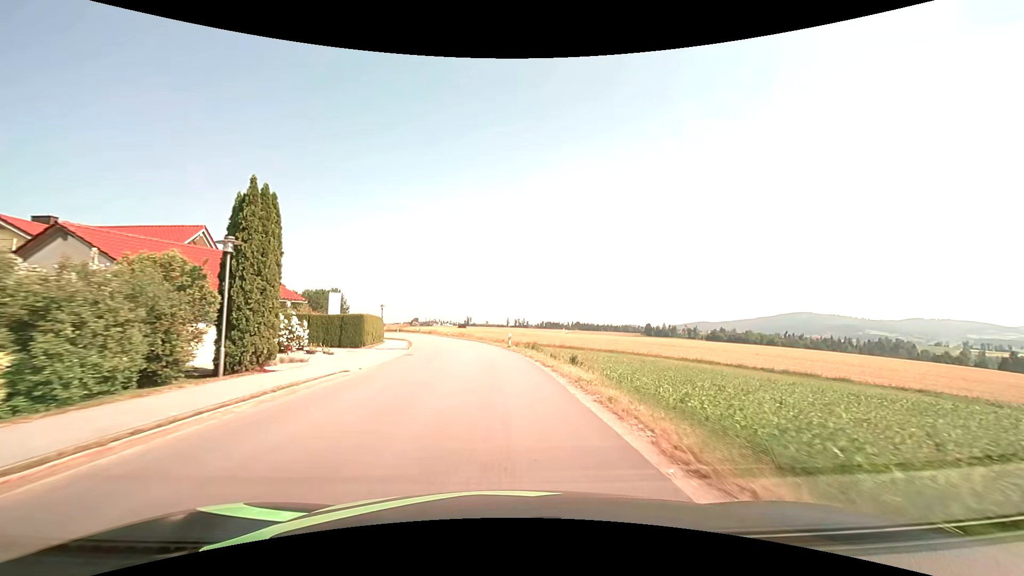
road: tertiary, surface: asphalt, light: Day
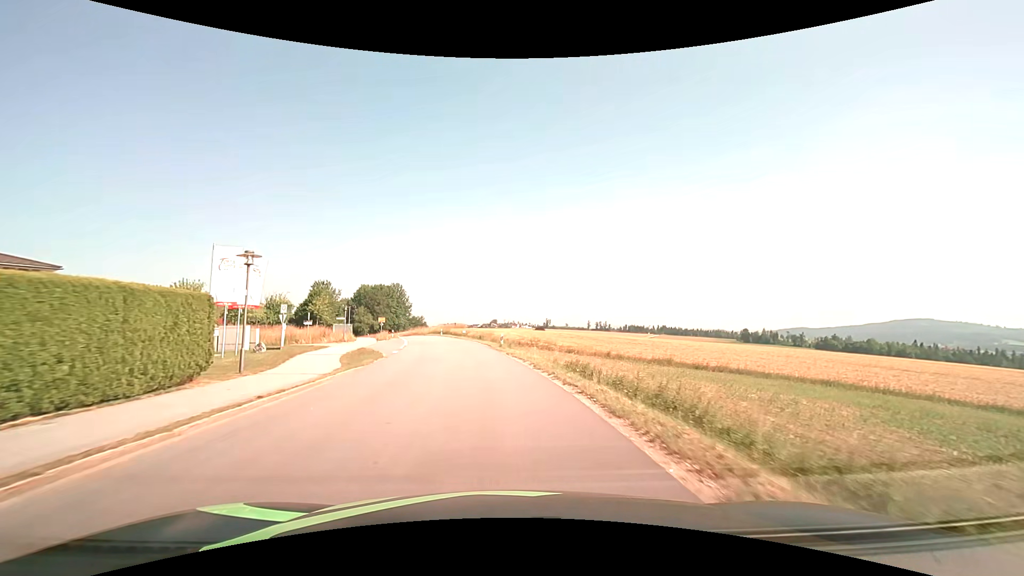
(-2.5, +38.2) m; -9°
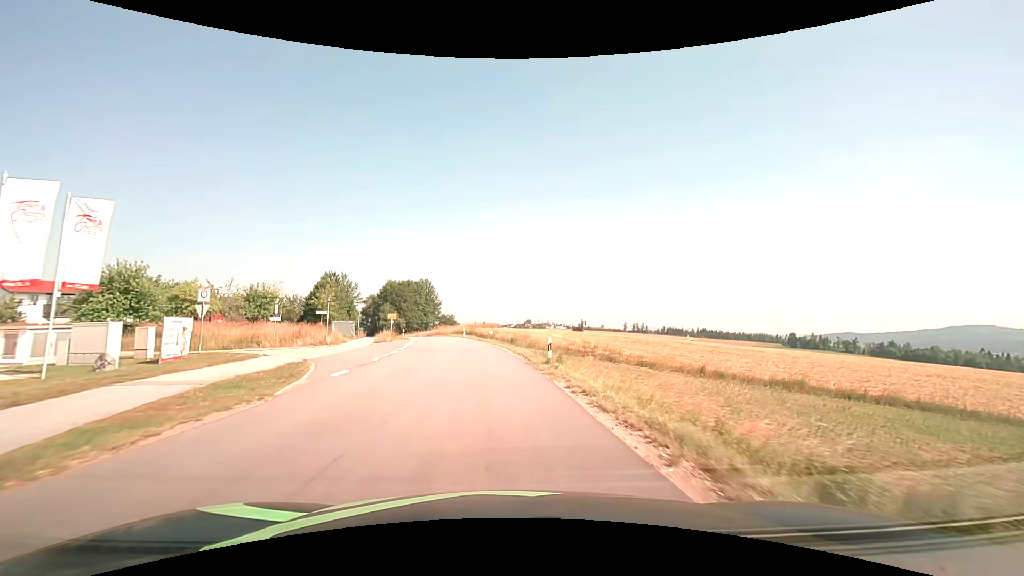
(-0.6, +15.2) m; -4°
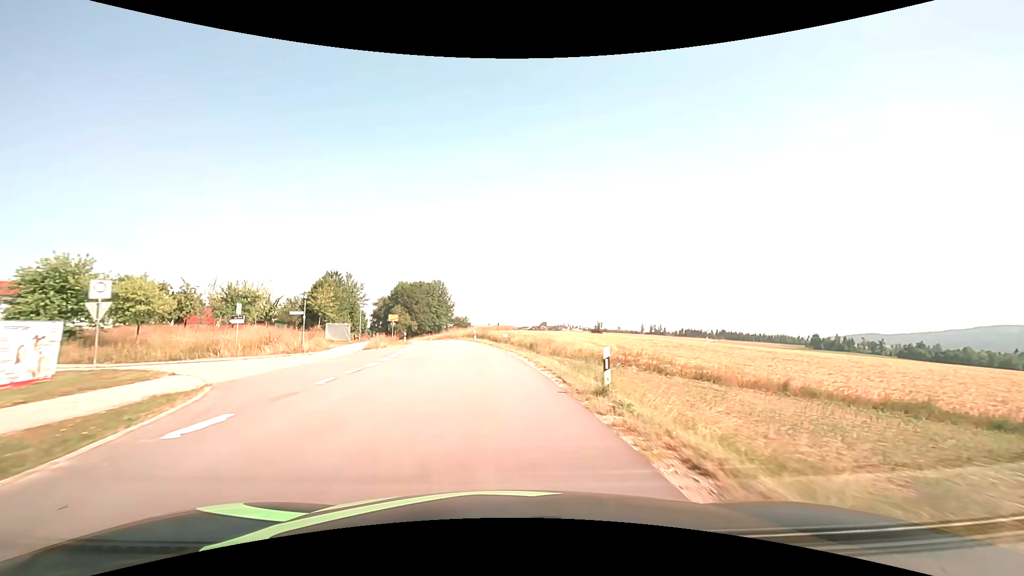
(-0.1, +7.6) m; -2°
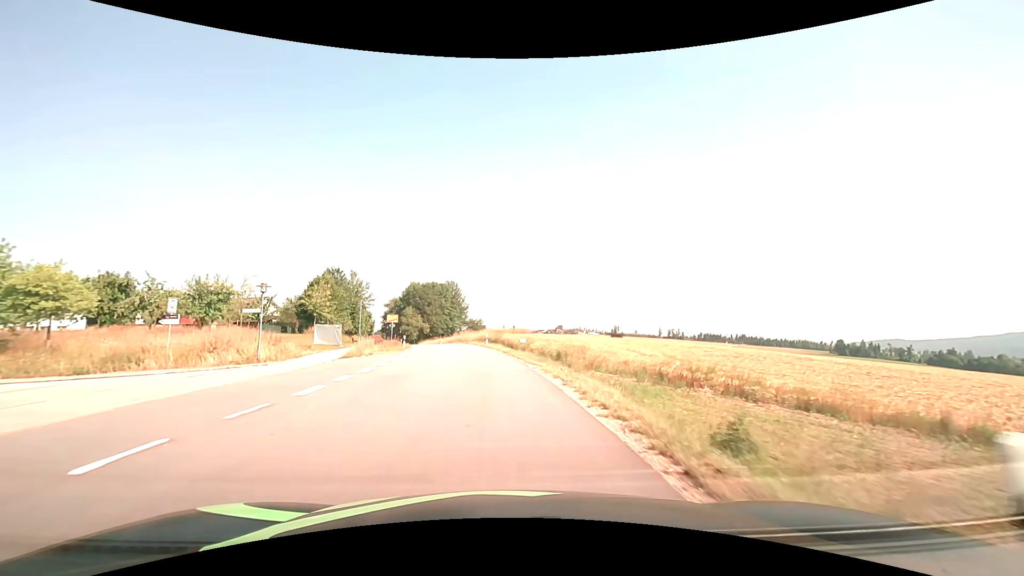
(-0.1, +7.7) m; -2°
